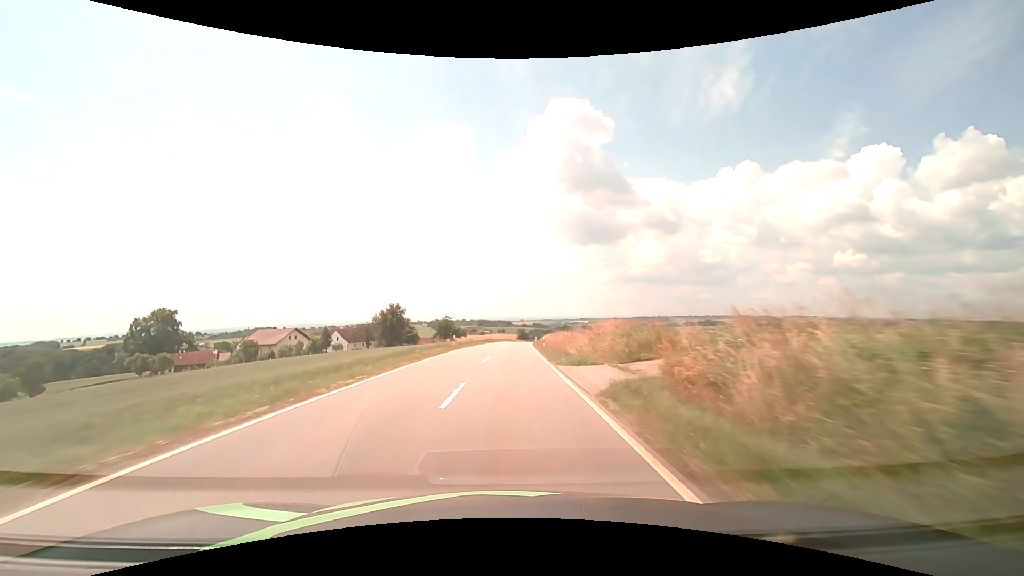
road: tertiary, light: Day
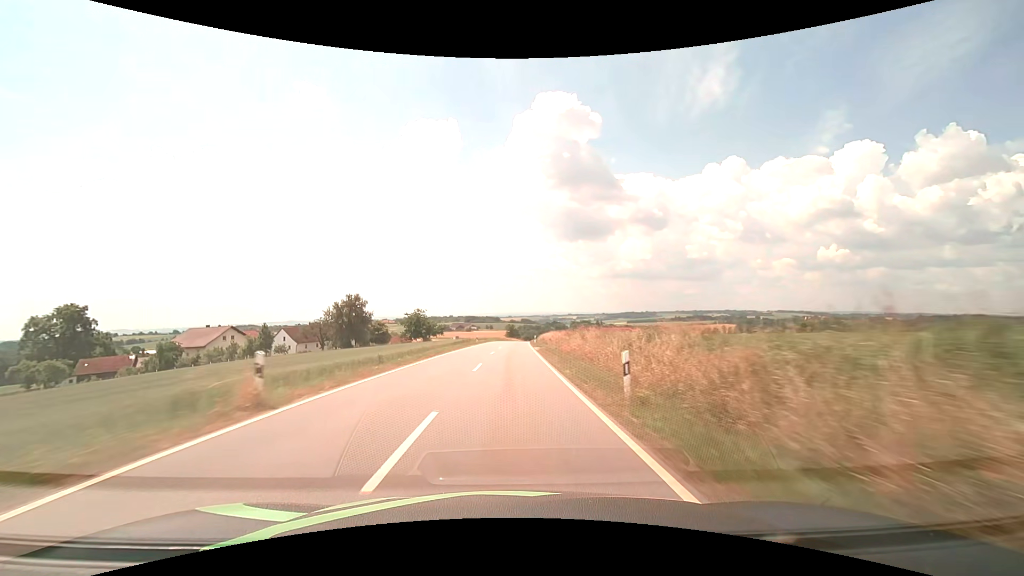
(+0.3, +28.6) m; +1°
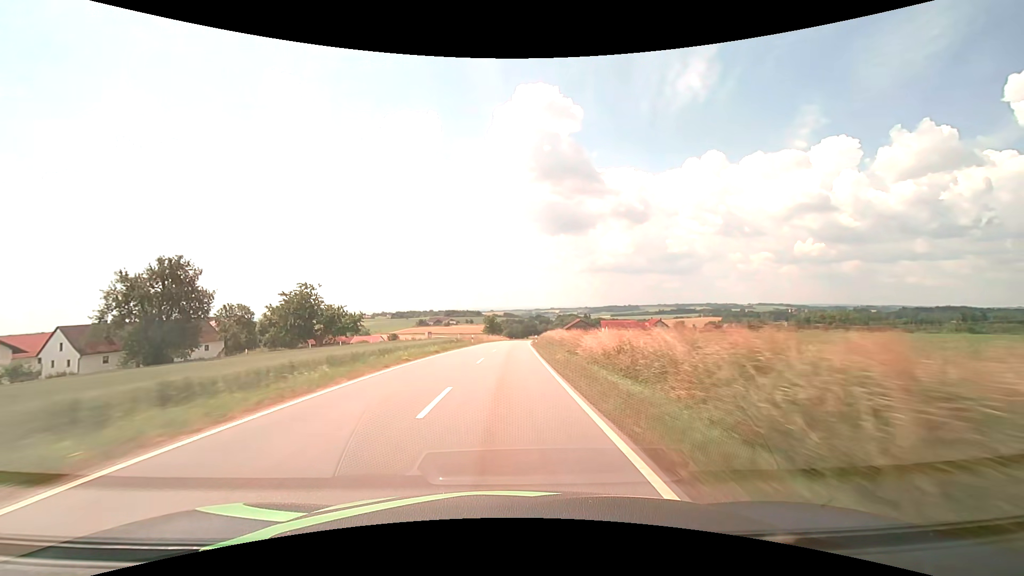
(+1.1, +57.4) m; +2°
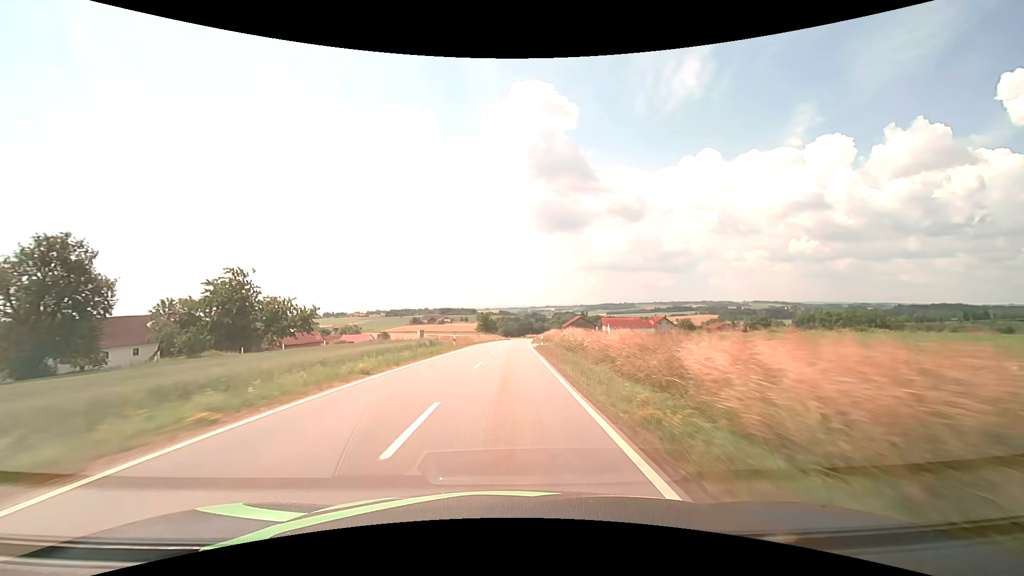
(+0.1, +14.3) m; +1°
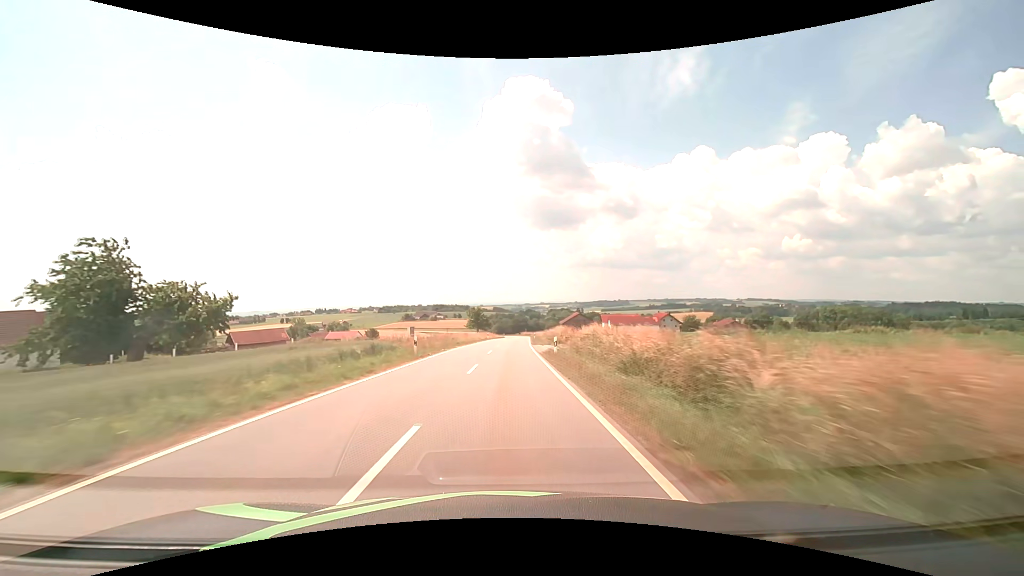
(+0.1, +14.3) m; +1°
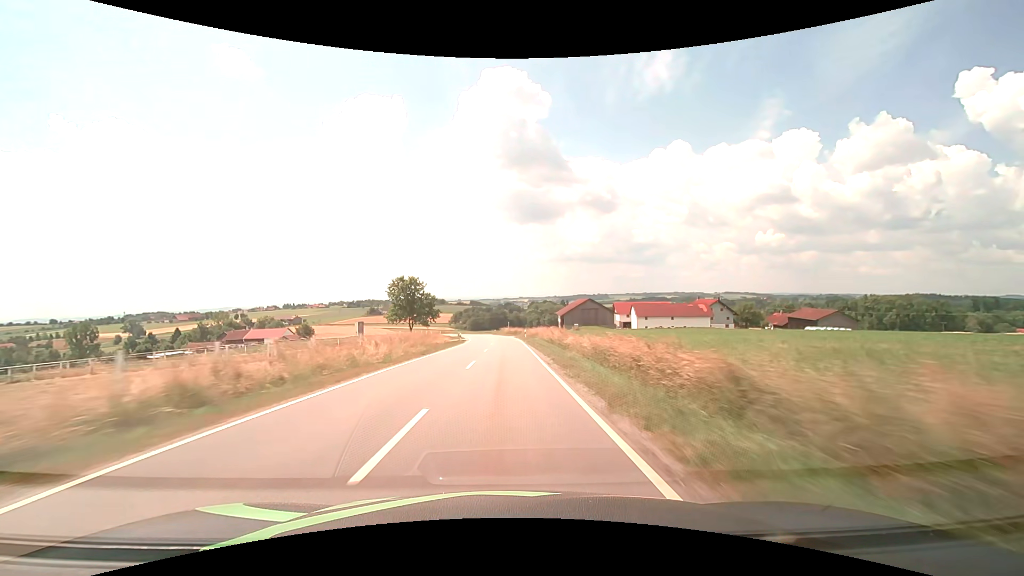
(+1.9, +71.3) m; +3°
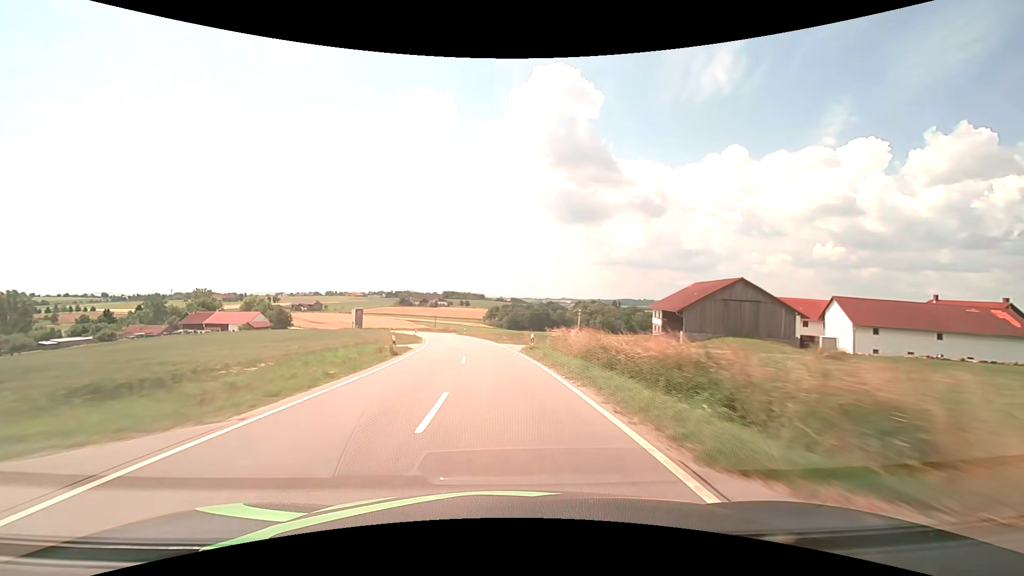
(-1.4, +71.0) m; -4°
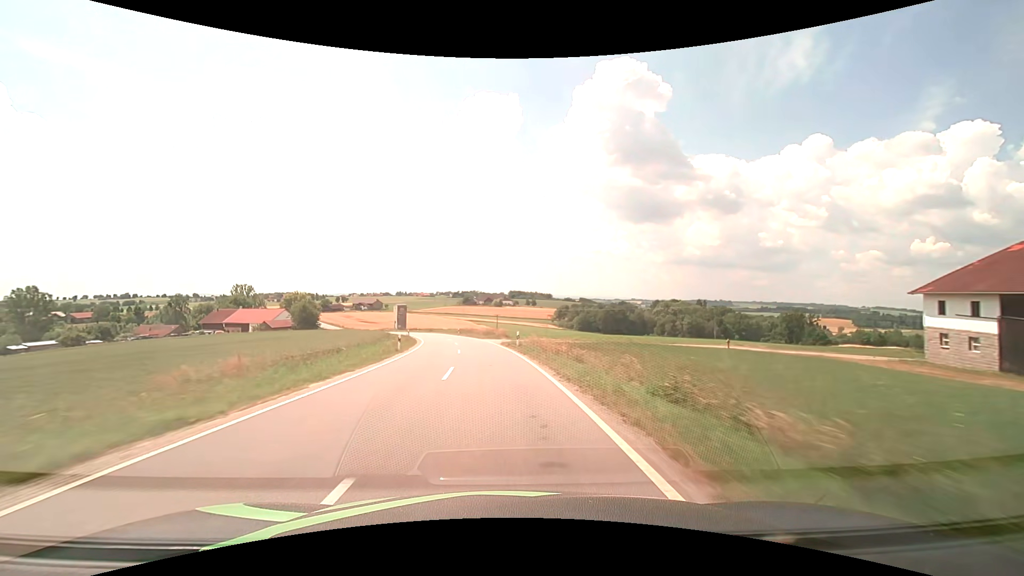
(-2.6, +42.4) m; -7°
(0, +10) (-1, +20) (-2, +30) (-3, +40) (-5, +50) (-6, +60) (-9, +69) (-11, +79) (-14, +89) (-17, +98) m
